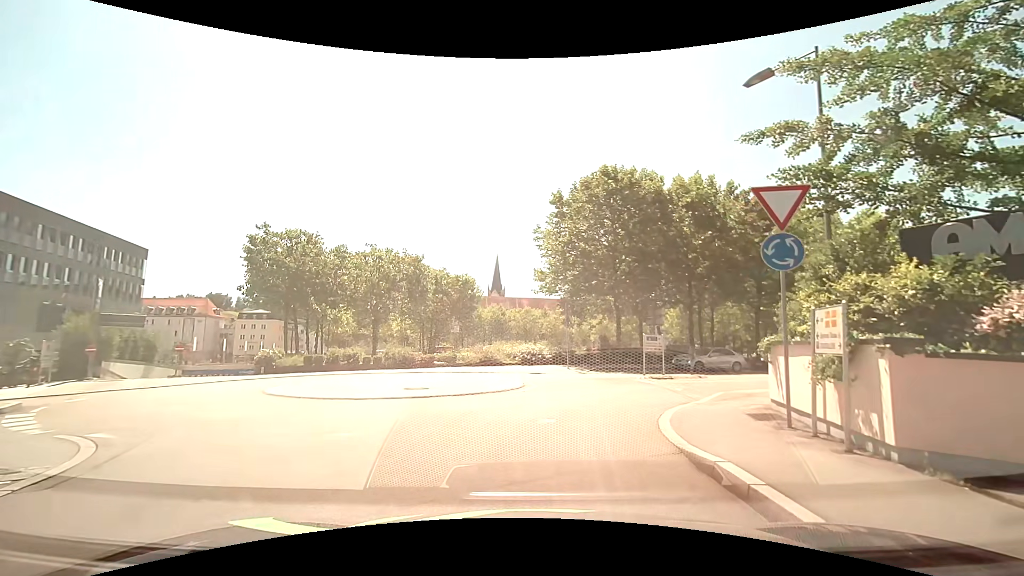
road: residential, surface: asphalt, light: Day
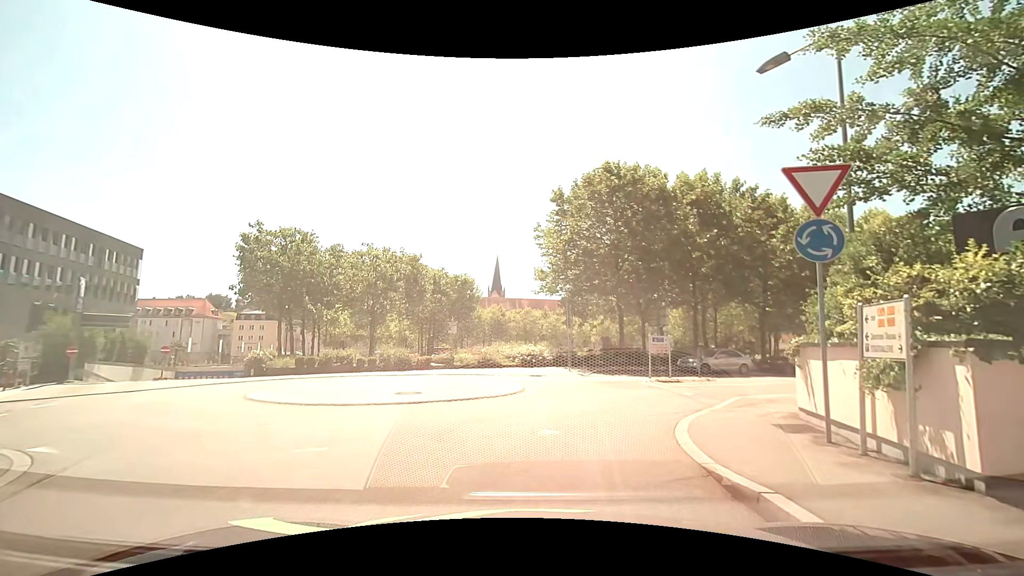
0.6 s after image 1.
(0.0, +0.9) m; +1°
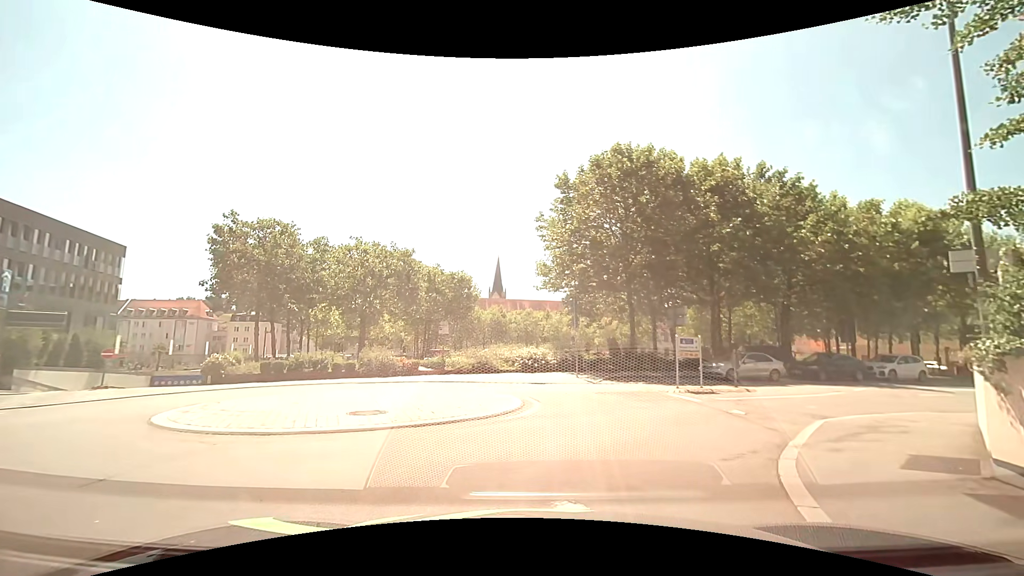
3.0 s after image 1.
(0.0, +3.5) m; +3°
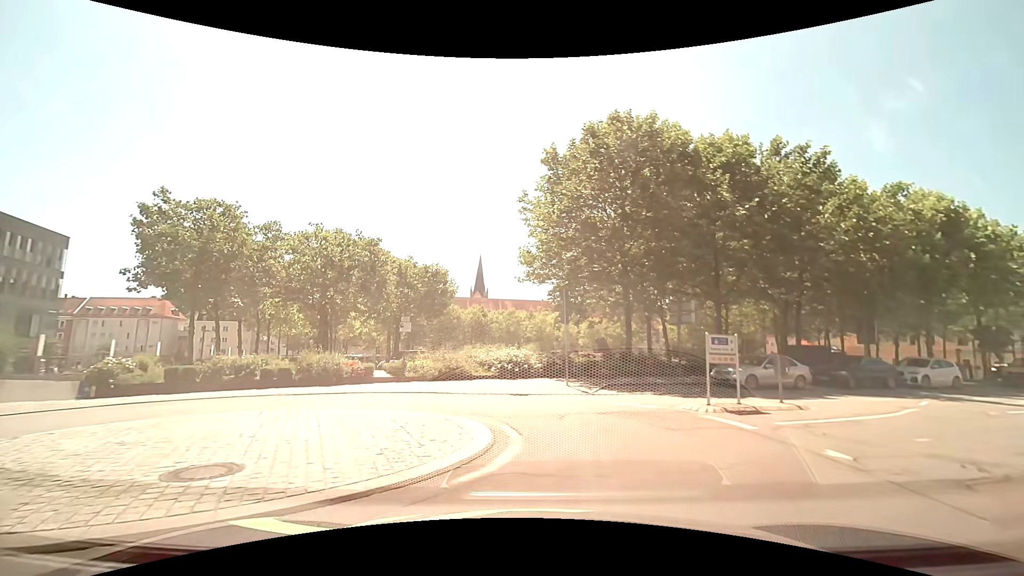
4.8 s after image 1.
(-0.1, +4.5) m; +1°
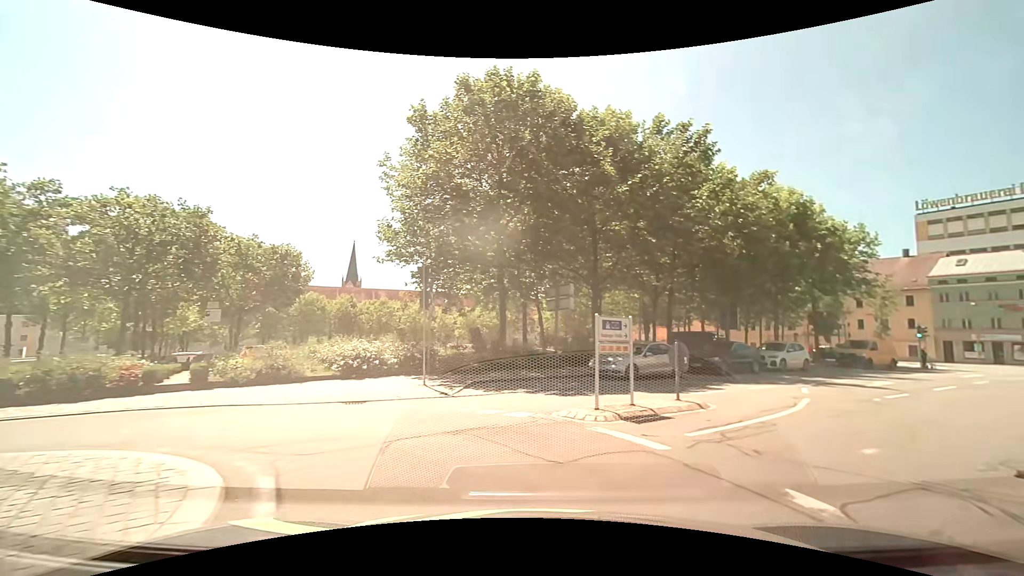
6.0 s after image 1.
(+0.3, +3.7) m; +13°
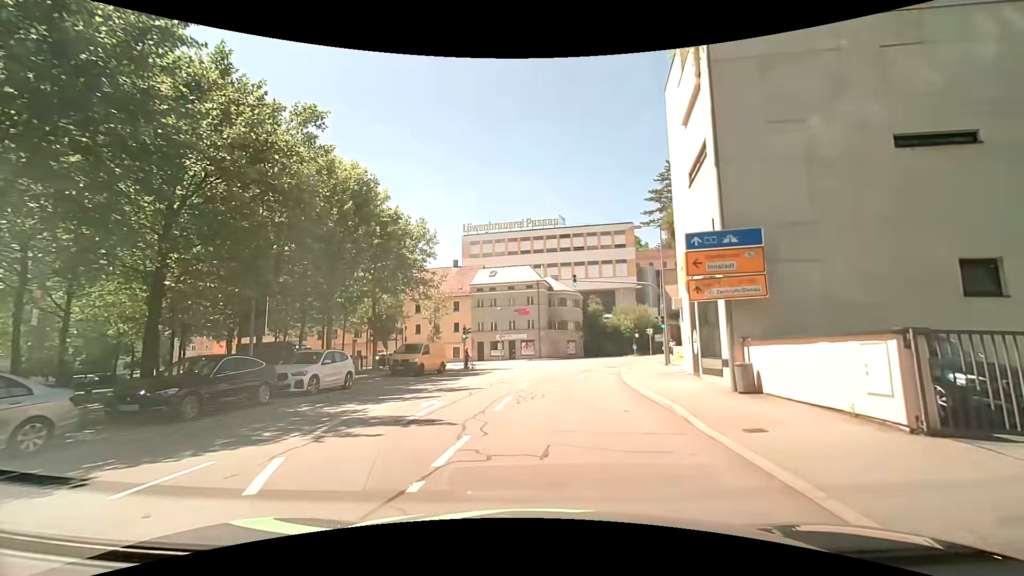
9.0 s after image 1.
(+4.5, +9.7) m; +44°
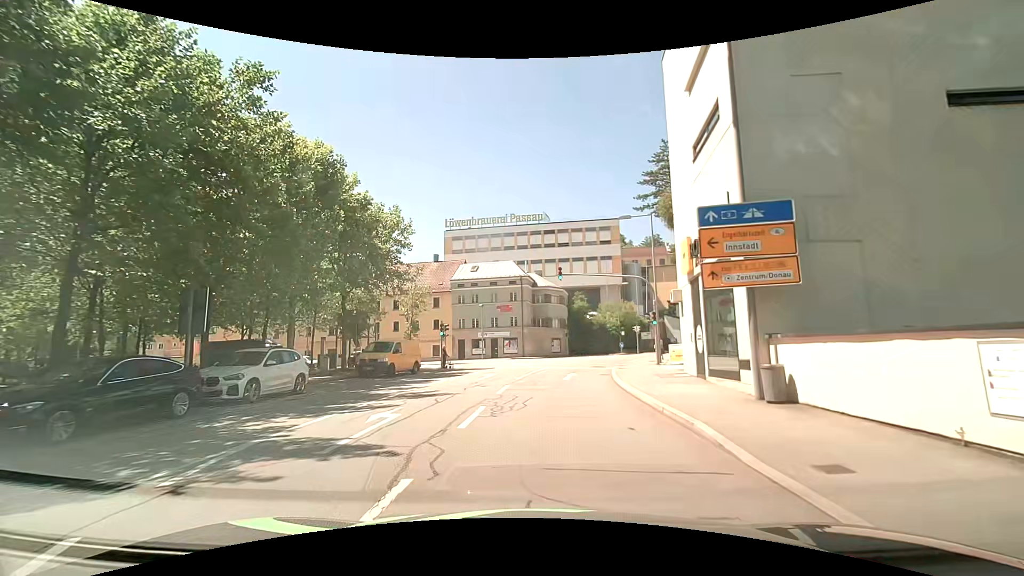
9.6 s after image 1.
(+0.1, +2.6) m; +2°
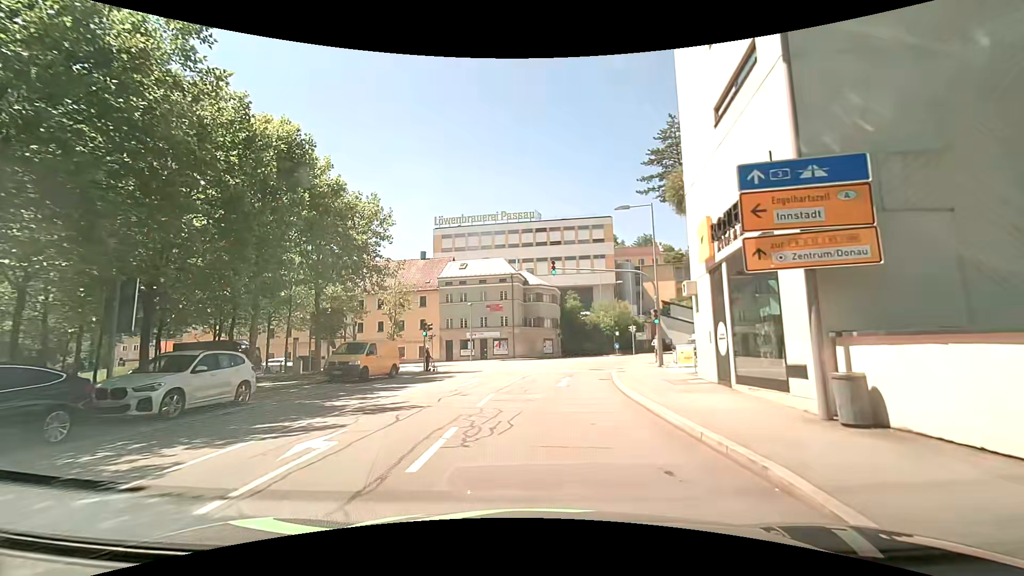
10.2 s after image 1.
(0.0, +2.8) m; 0°
(0, +10) (+1, +20) (+2, +30) (+5, +39) (+9, +49) (+15, +57) (+22, +64) (+29, +71) (+37, +77) (+45, +83) m
